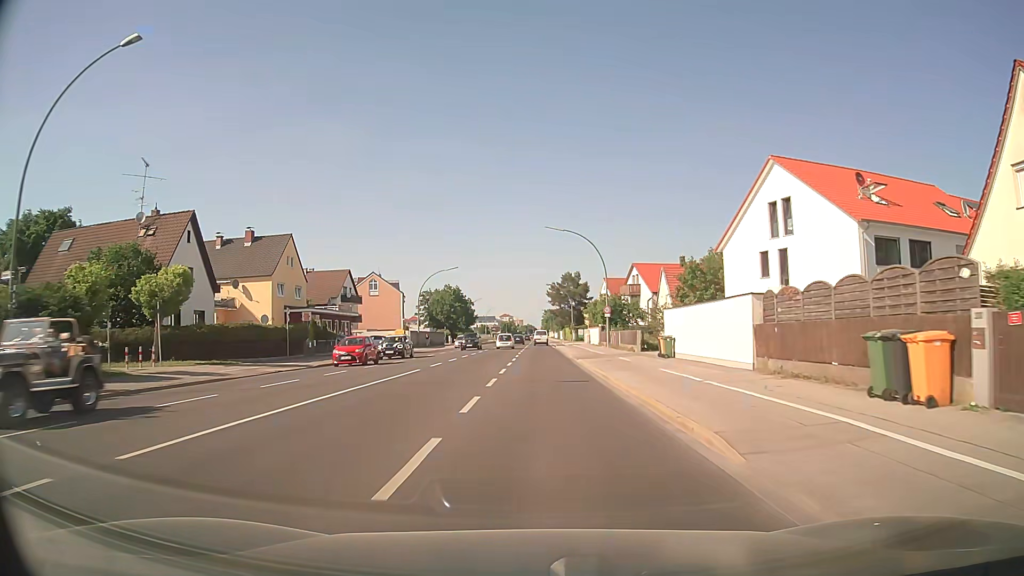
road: secondary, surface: asphalt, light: Day
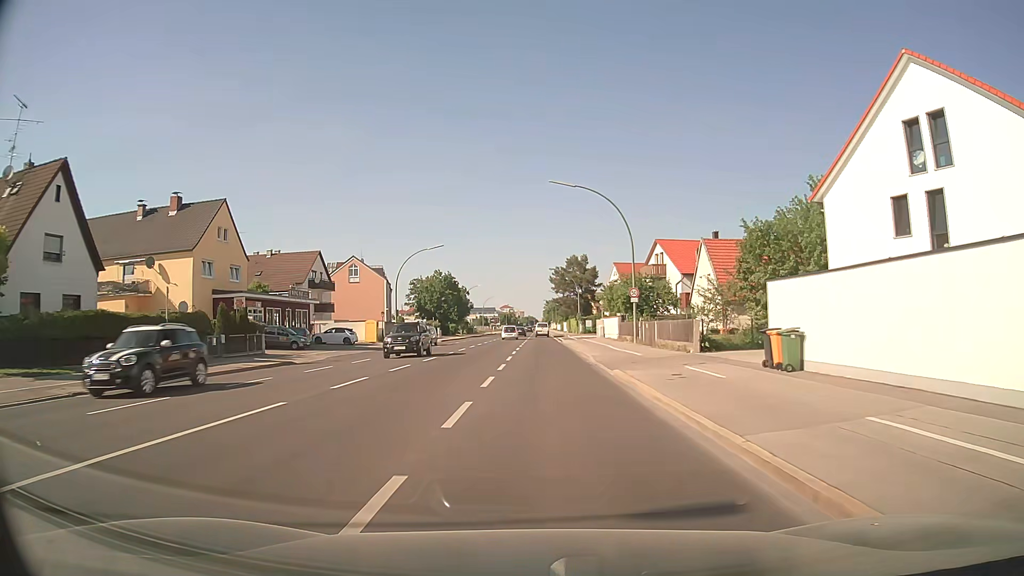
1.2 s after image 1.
(0.0, +14.6) m; 0°
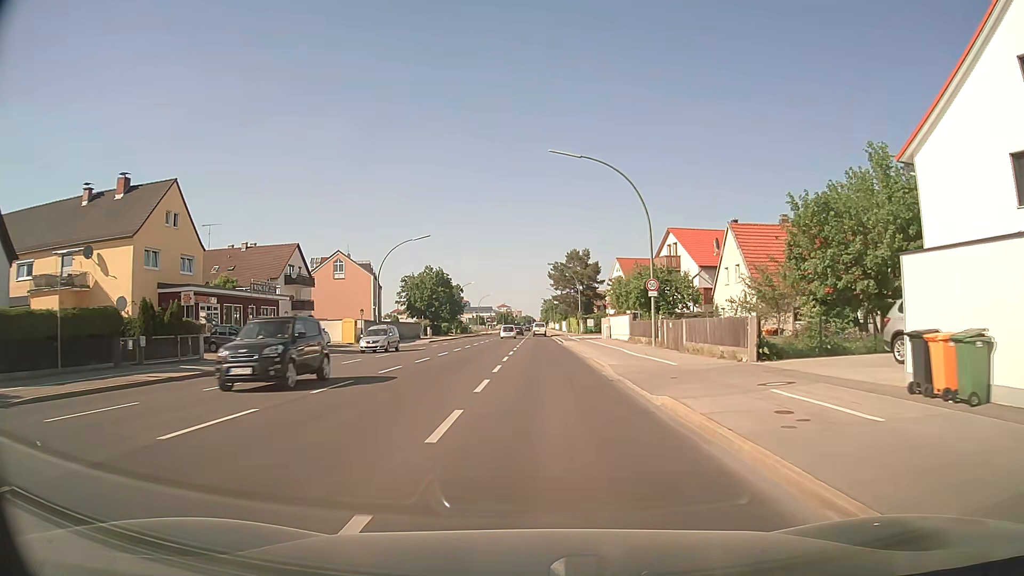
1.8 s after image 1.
(0.0, +7.3) m; 0°
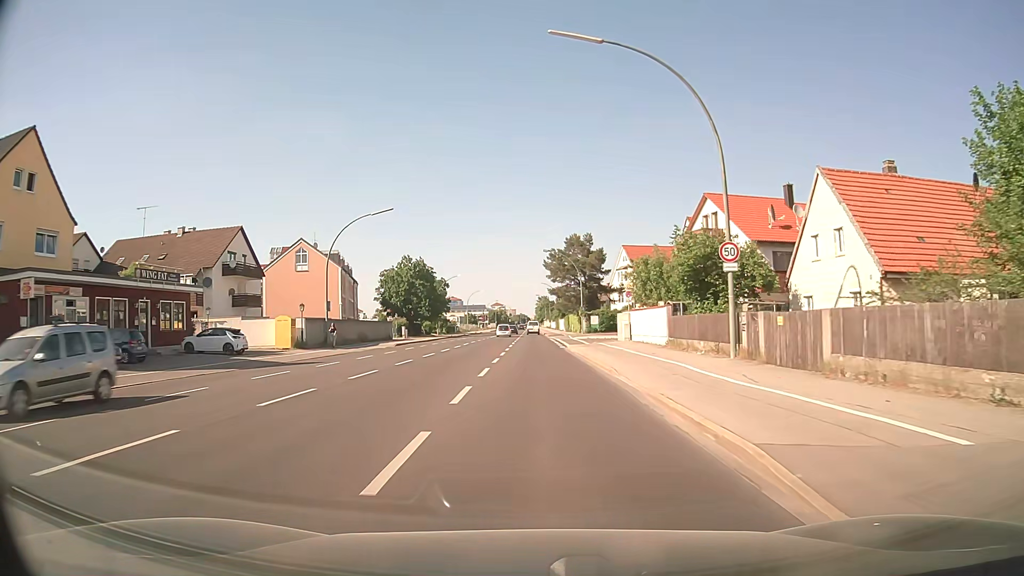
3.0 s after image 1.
(0.0, +14.5) m; 0°
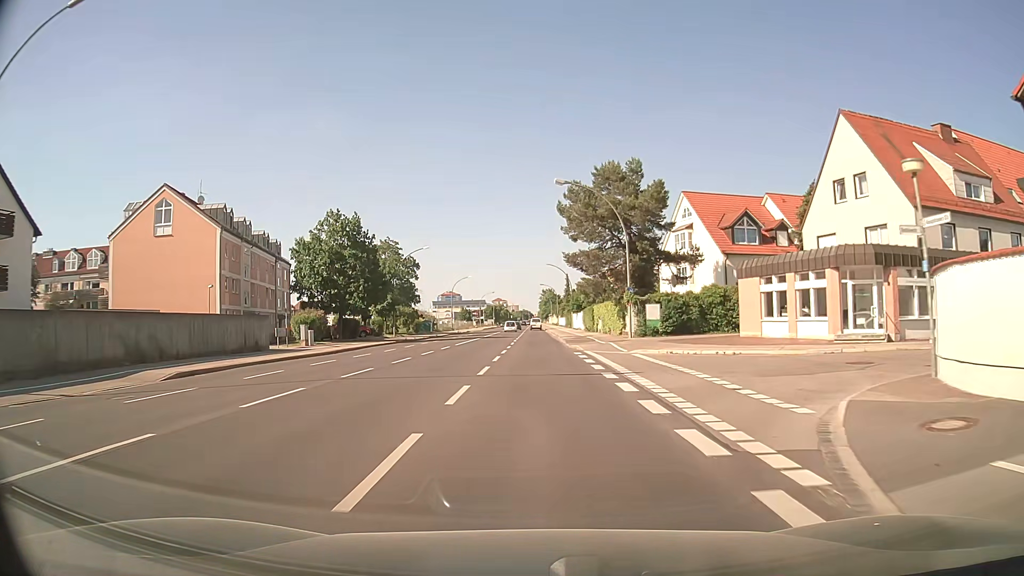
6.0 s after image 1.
(-0.2, +36.7) m; 0°
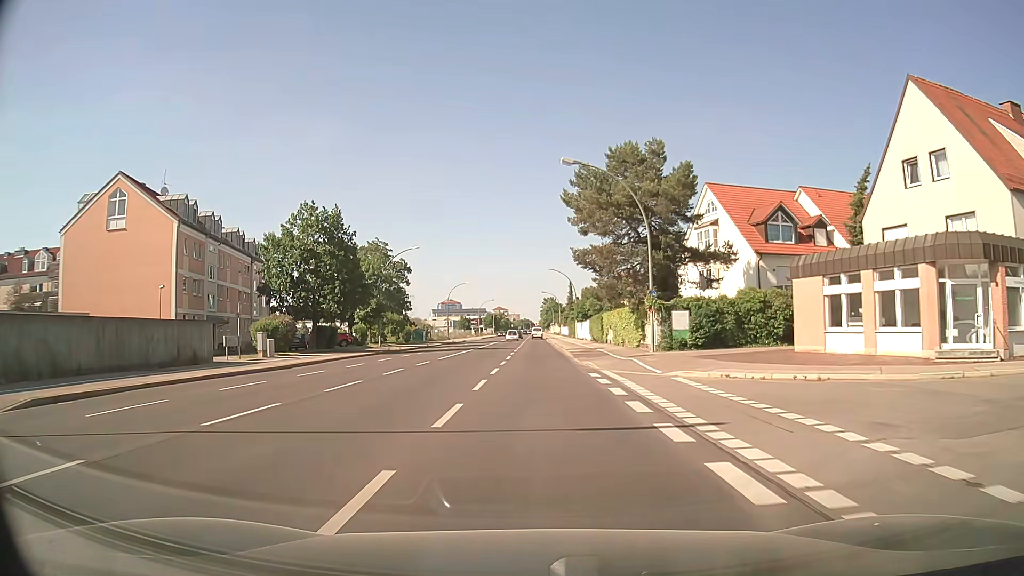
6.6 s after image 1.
(0.0, +7.5) m; 0°
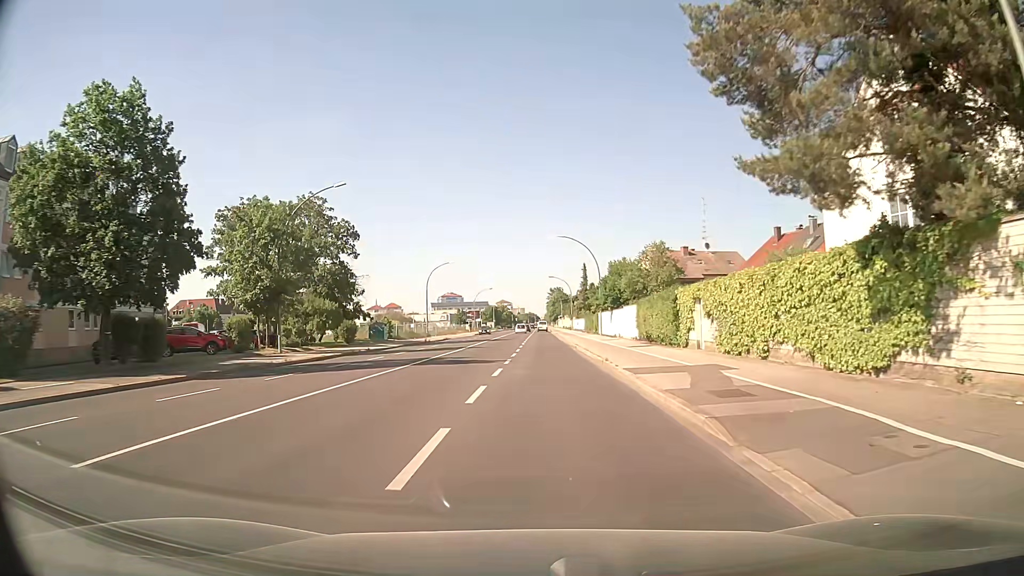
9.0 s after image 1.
(-0.2, +27.5) m; 0°
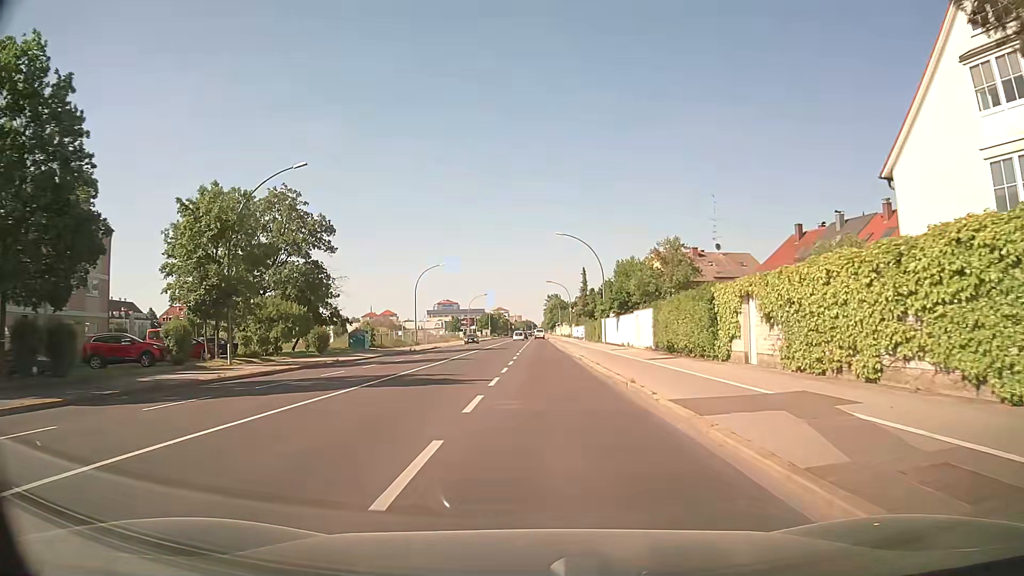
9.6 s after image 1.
(0.0, +6.5) m; 0°
(0, +10) (0, +20) (0, +30) (+1, +40) (+1, +50) (+1, +60) (+1, +70) (+1, +80) (+1, +90) (+1, +100) m
